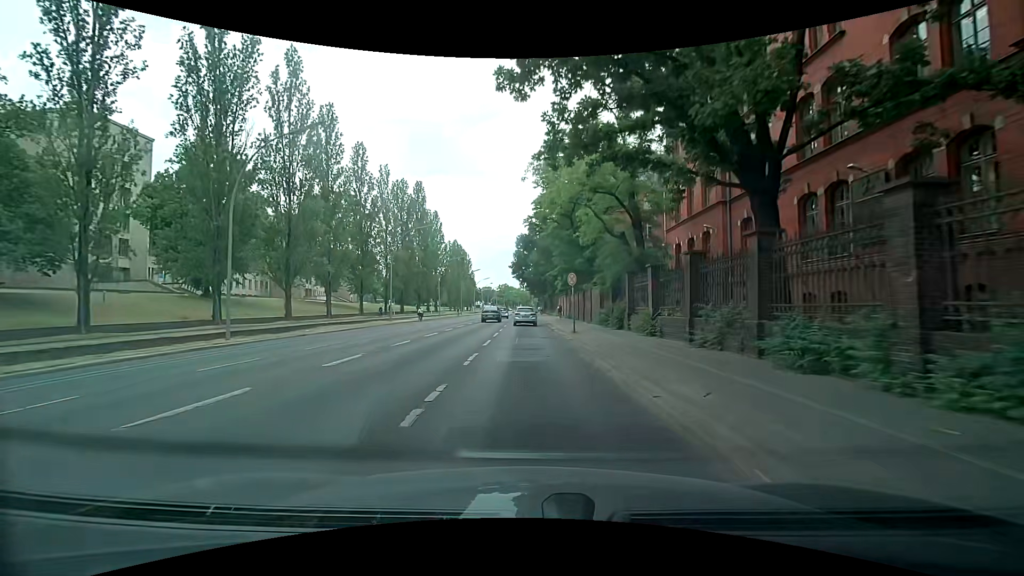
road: secondary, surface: asphalt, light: Day
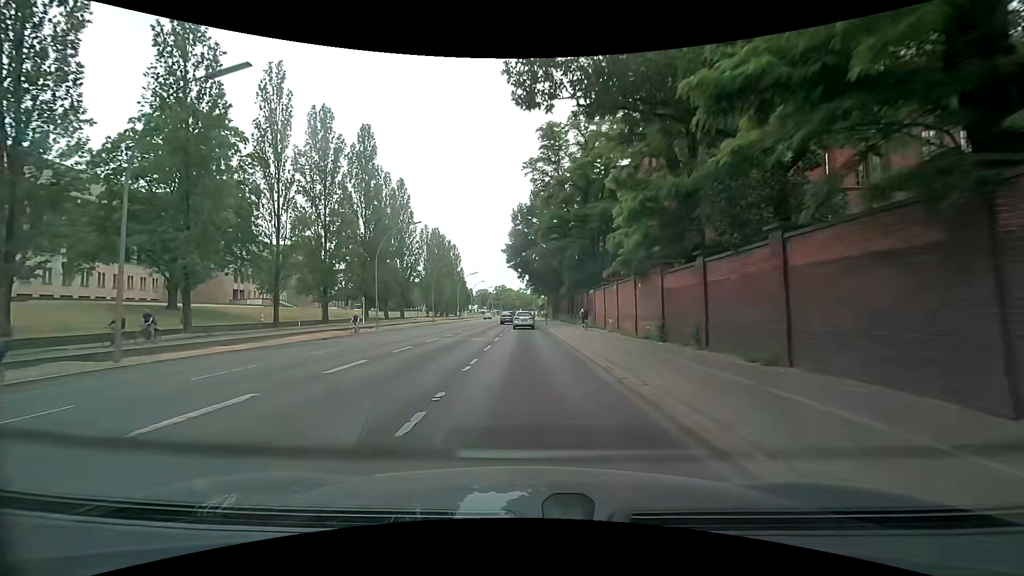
(-0.3, +36.3) m; 0°
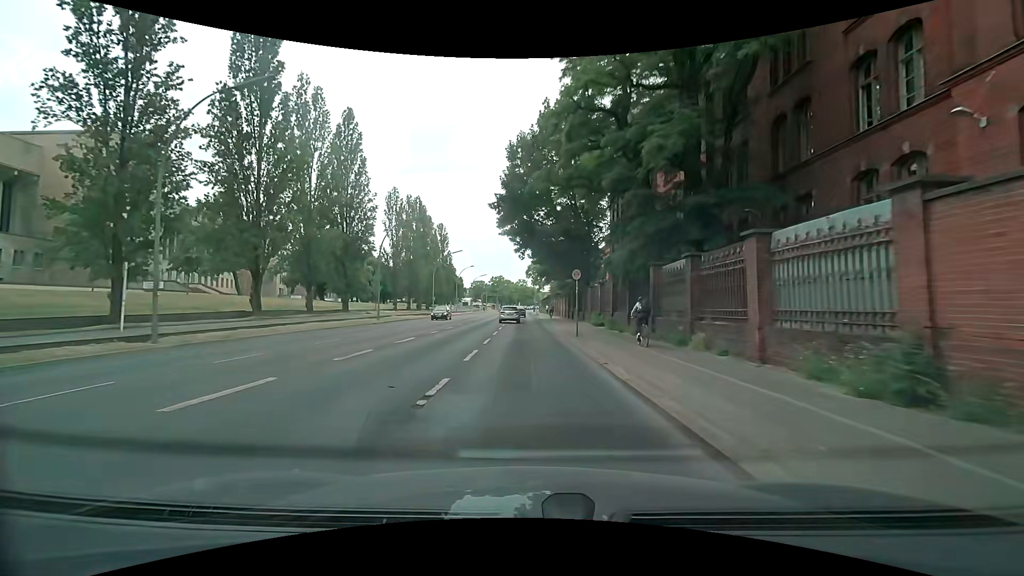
(-0.1, +29.4) m; -1°
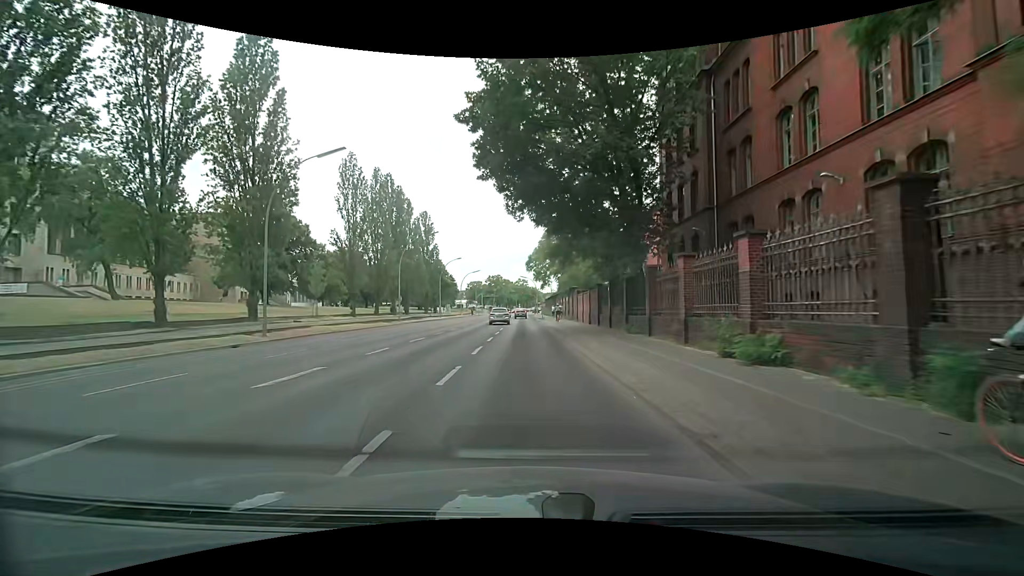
(+0.3, +21.7) m; +1°
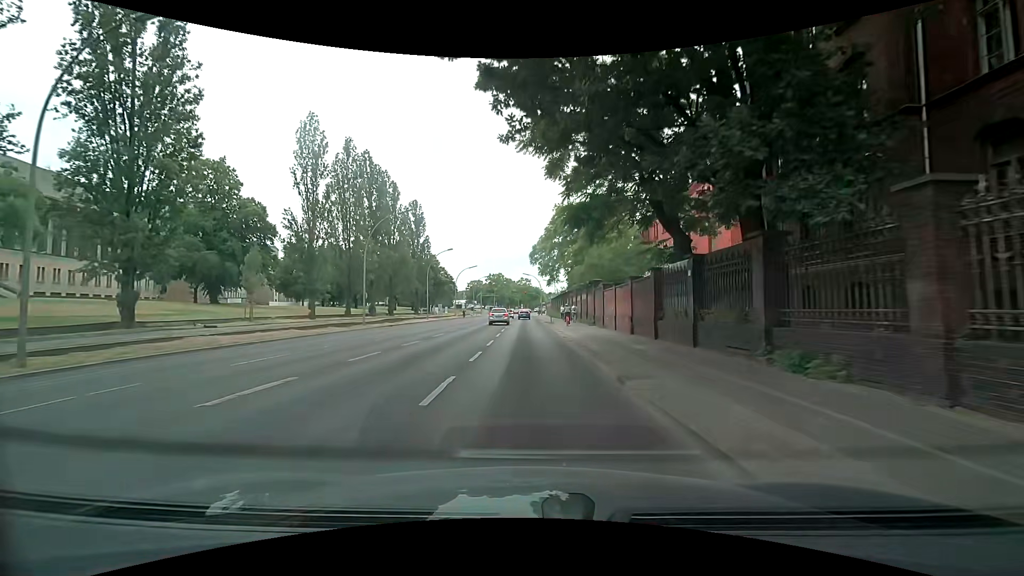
(-0.1, +13.6) m; 0°
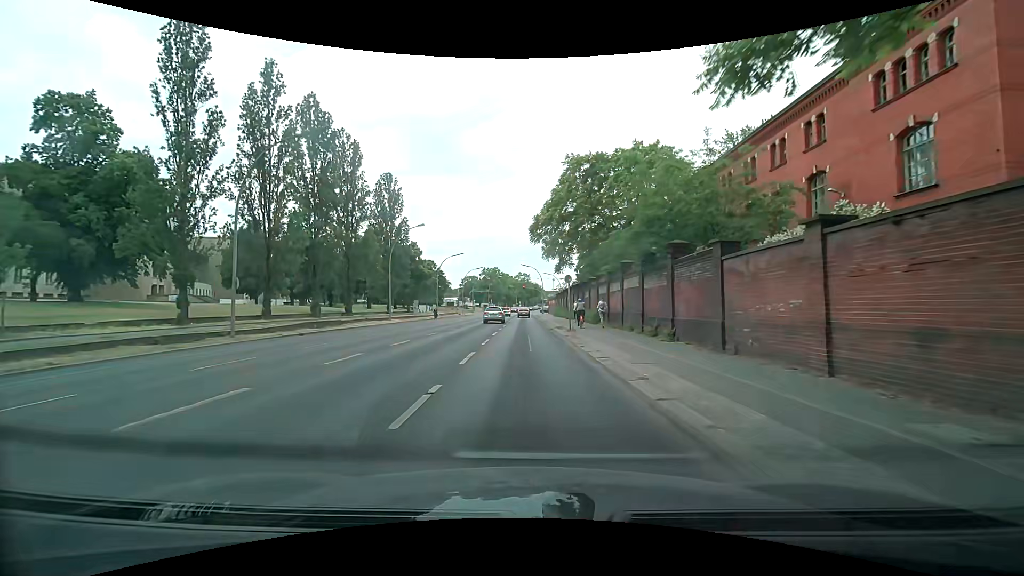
(0.0, +19.6) m; 0°
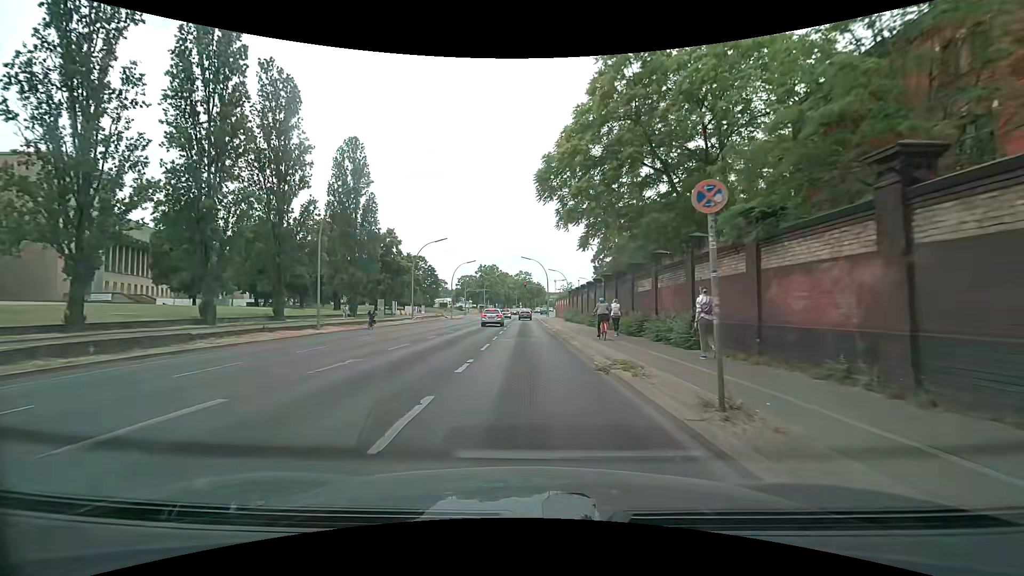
(-0.1, +18.8) m; -1°
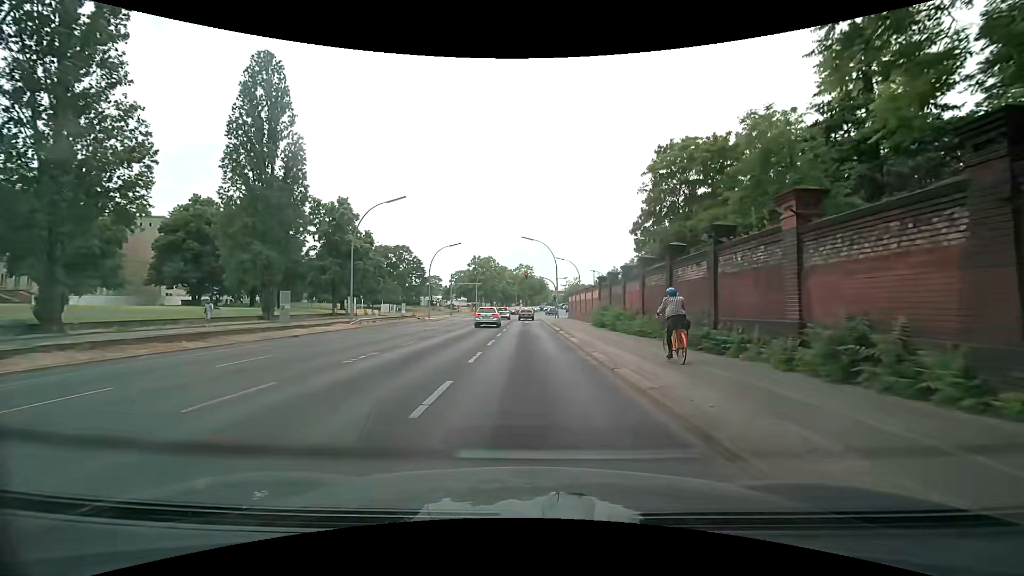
(+0.3, +22.4) m; +1°
